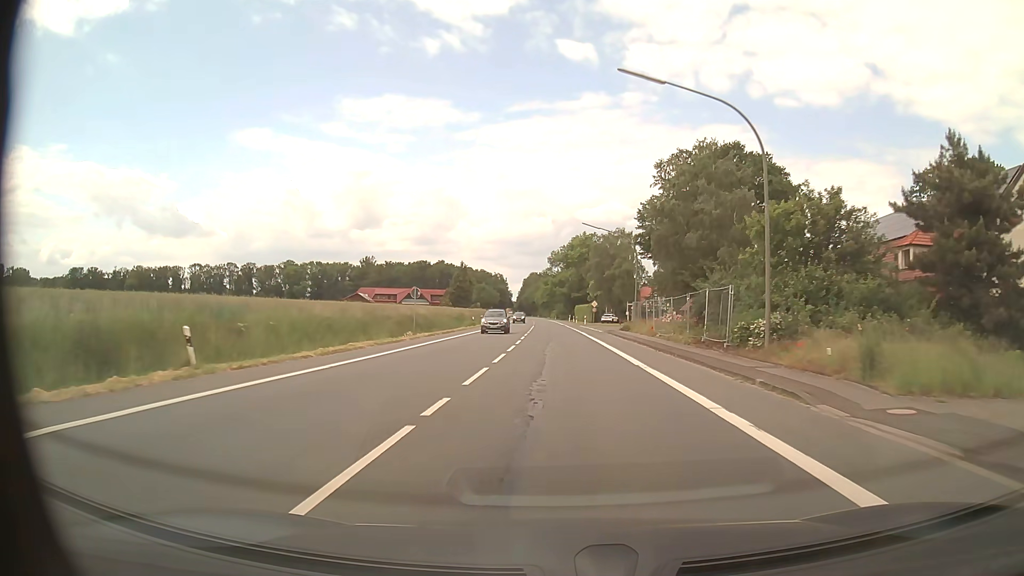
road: primary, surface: asphalt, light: Day
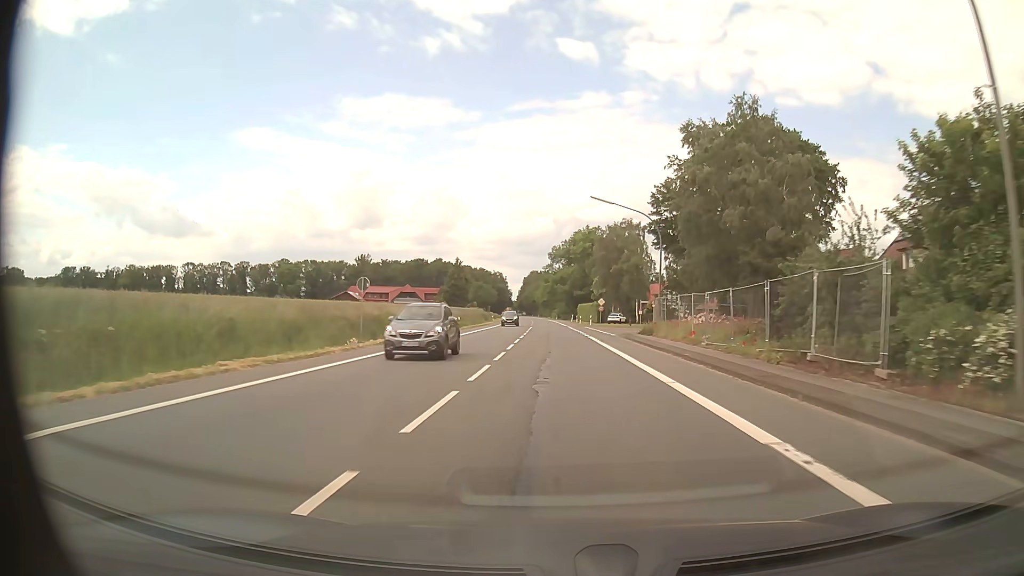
(0.0, +11.2) m; 0°
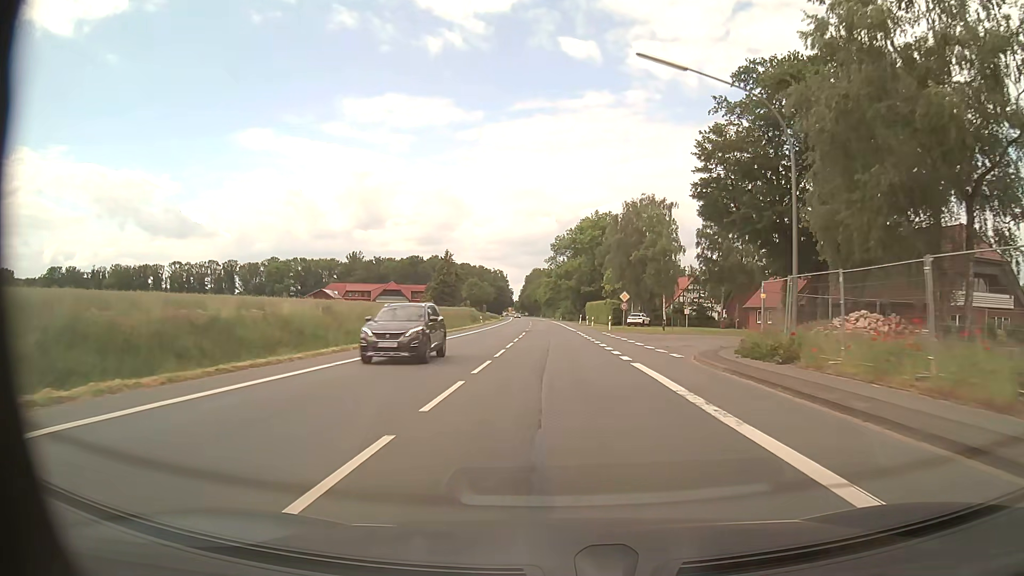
(0.0, +22.3) m; 0°
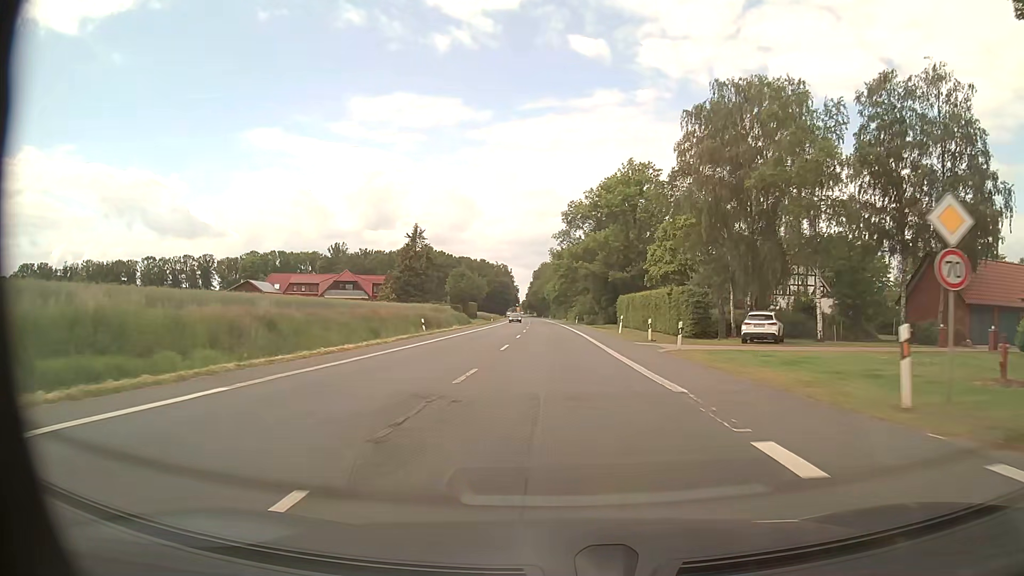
(-0.4, +44.6) m; -1°
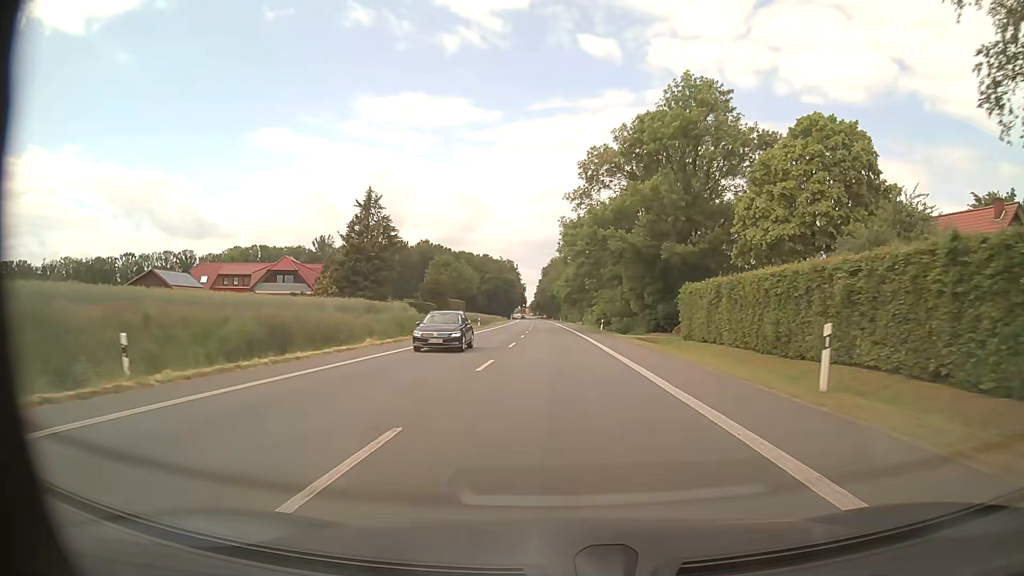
(-0.3, +33.4) m; -1°
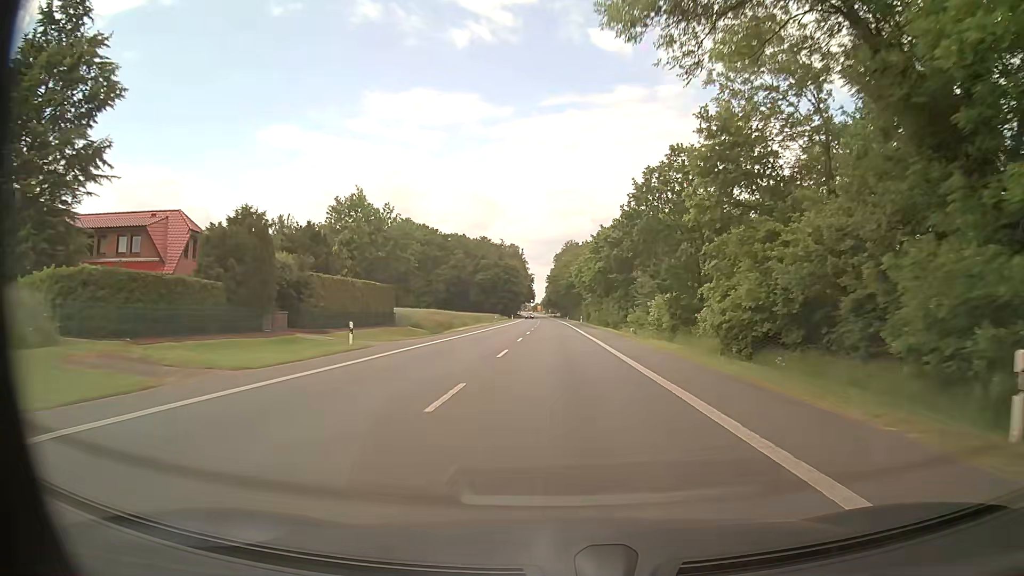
(-0.5, +55.6) m; -1°
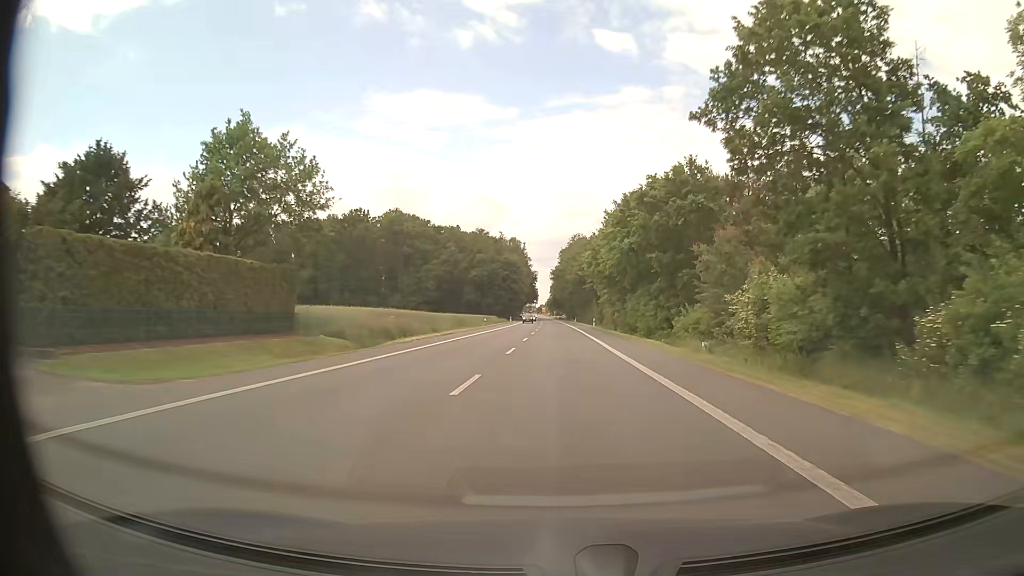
(-0.1, +22.2) m; -1°
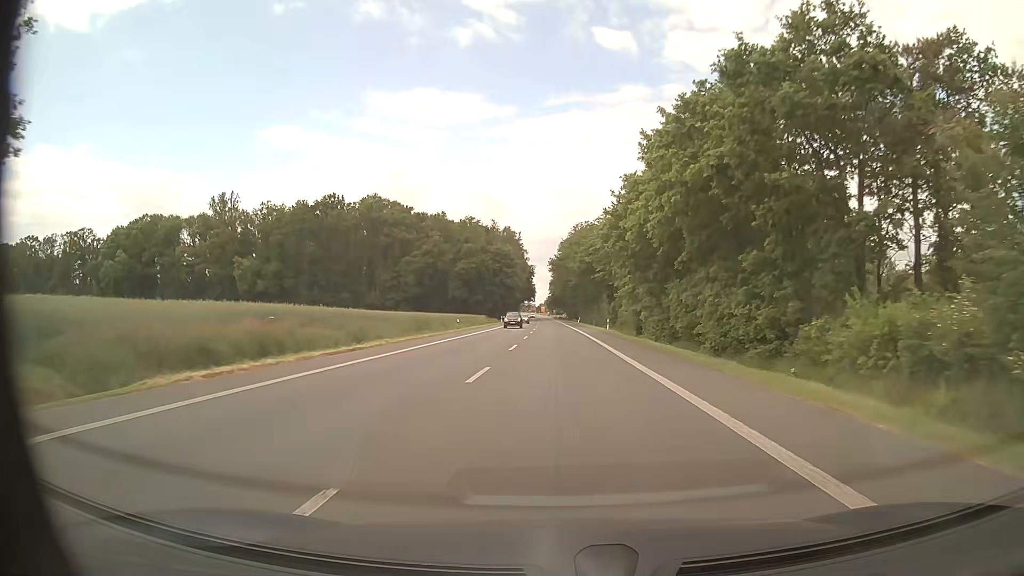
(0.0, +22.2) m; +1°
